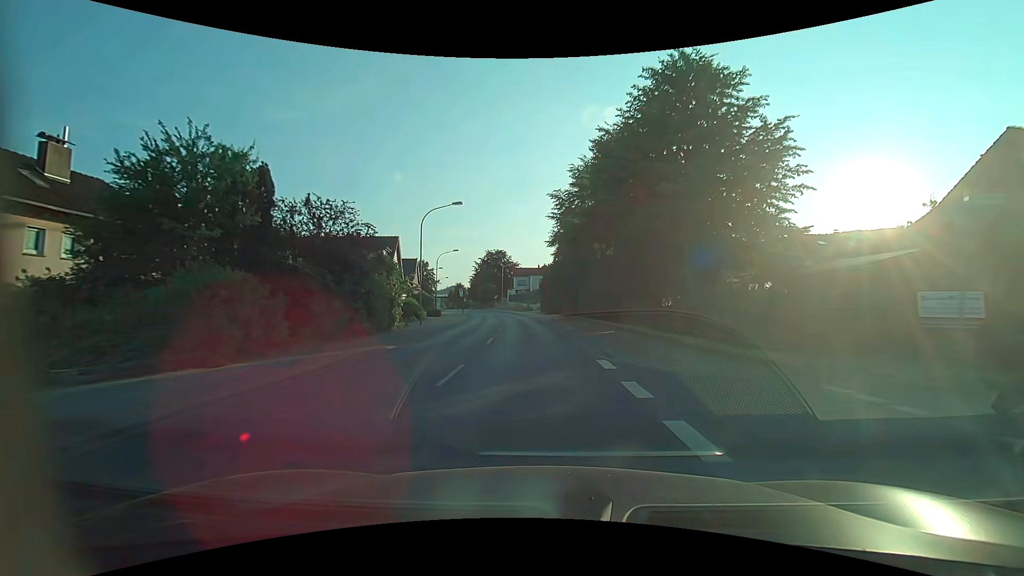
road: secondary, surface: asphalt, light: Day
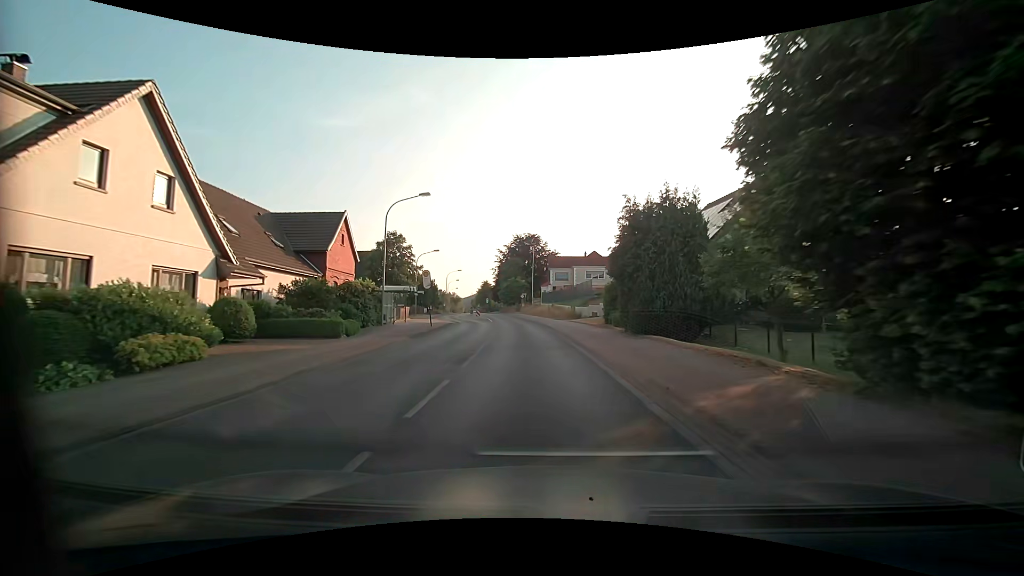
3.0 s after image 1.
(-1.8, +38.2) m; -5°
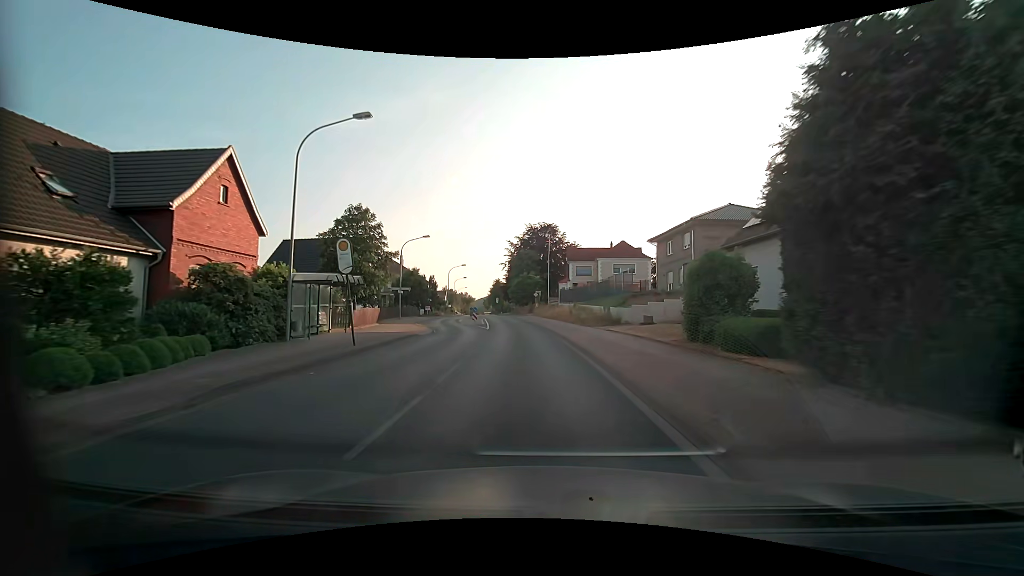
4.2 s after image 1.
(-0.2, +15.0) m; -1°
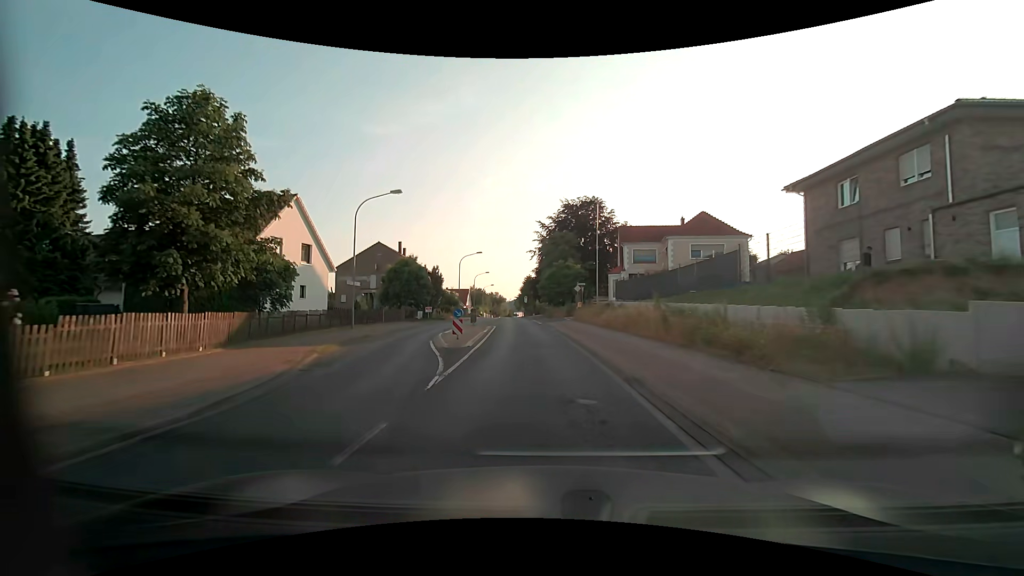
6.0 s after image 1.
(-1.0, +22.5) m; -5°
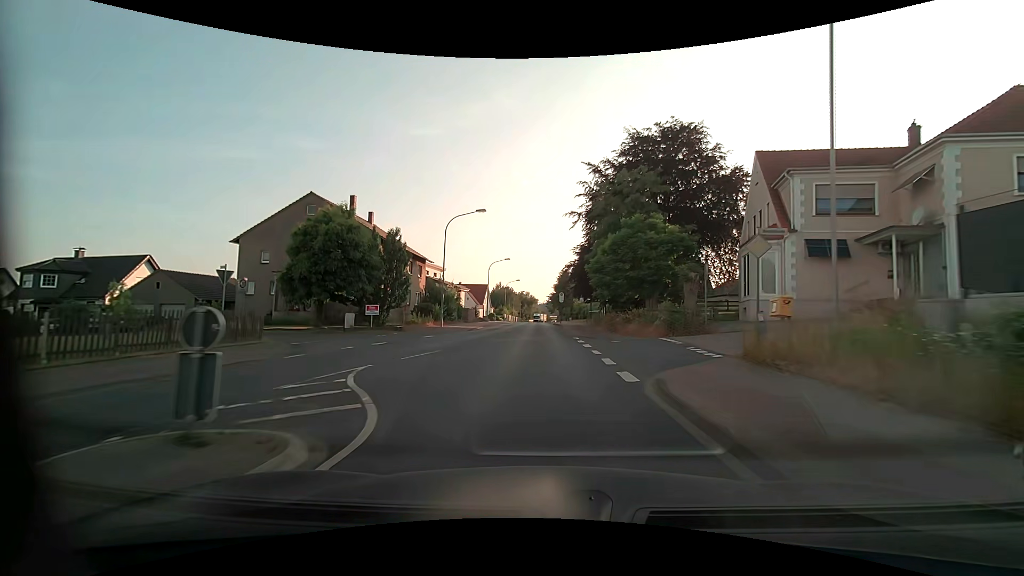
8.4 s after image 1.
(-1.3, +30.6) m; -4°
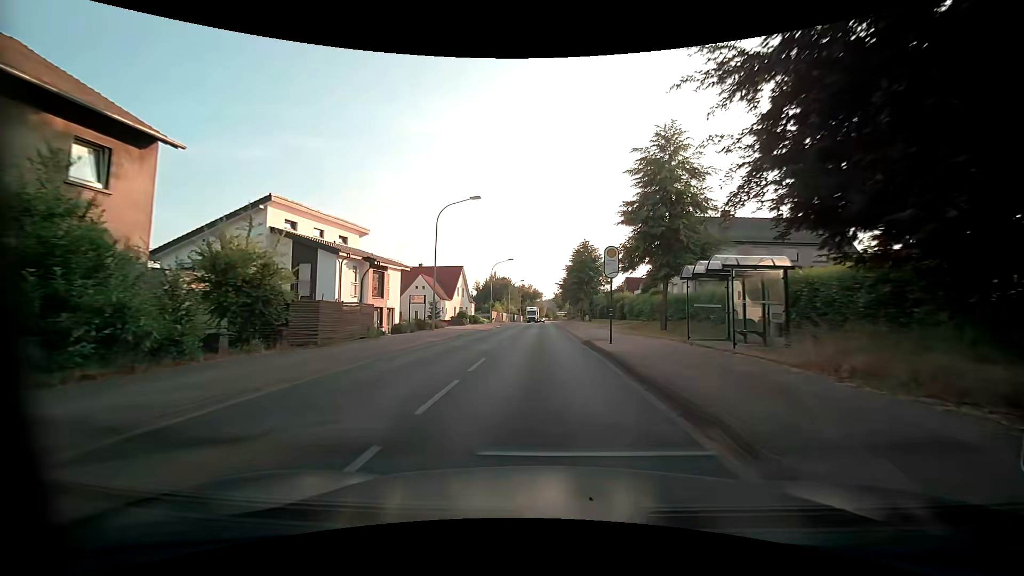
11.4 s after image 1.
(-0.1, +38.6) m; -1°
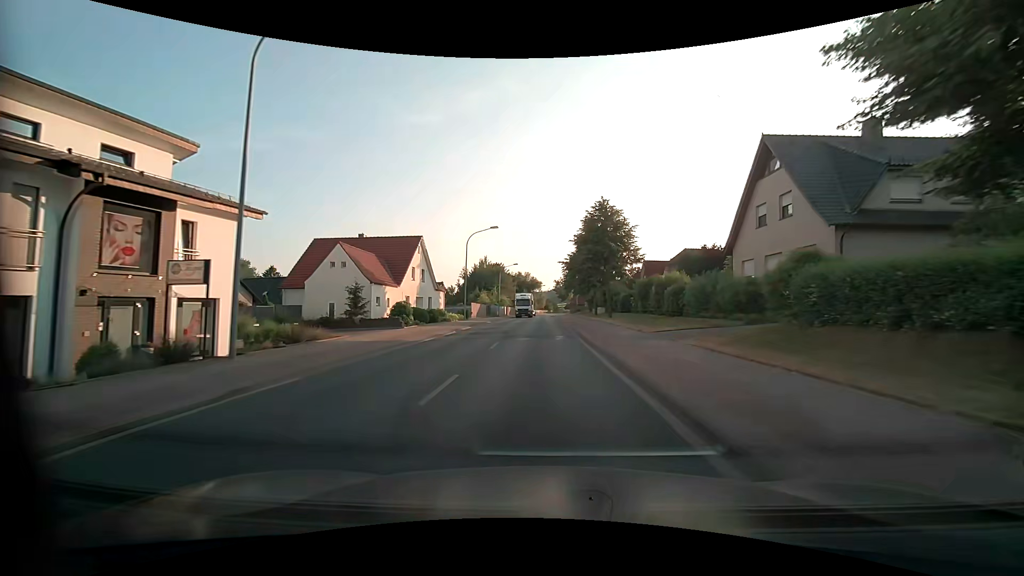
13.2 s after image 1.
(+0.2, +22.2) m; +1°
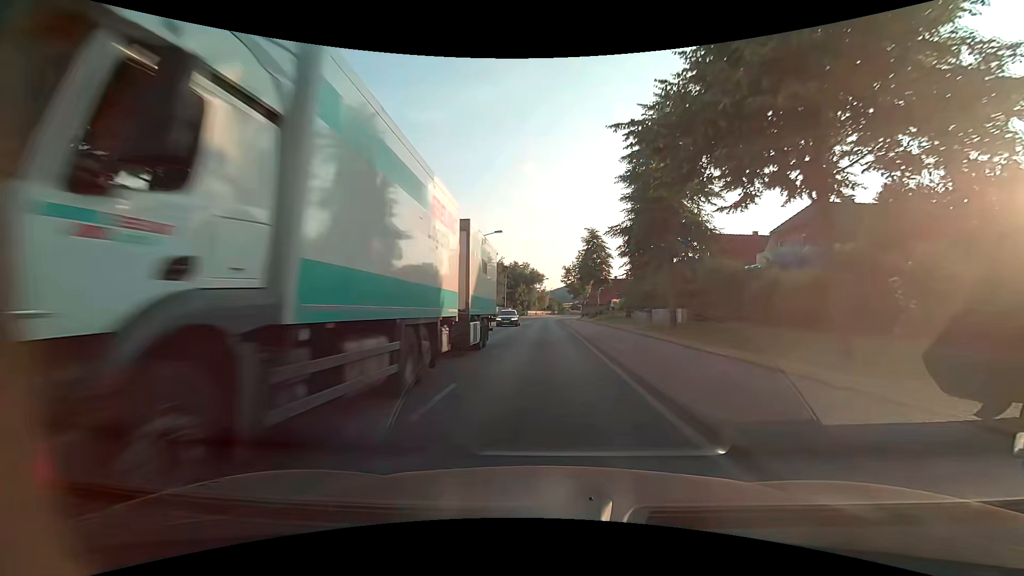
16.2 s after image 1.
(-0.4, +37.1) m; -1°
(0, +10) (0, +20) (0, +30) (0, +40) (0, +50) (0, +60) (+1, +70) (+1, +80) (+1, +90) (+2, +100) m
